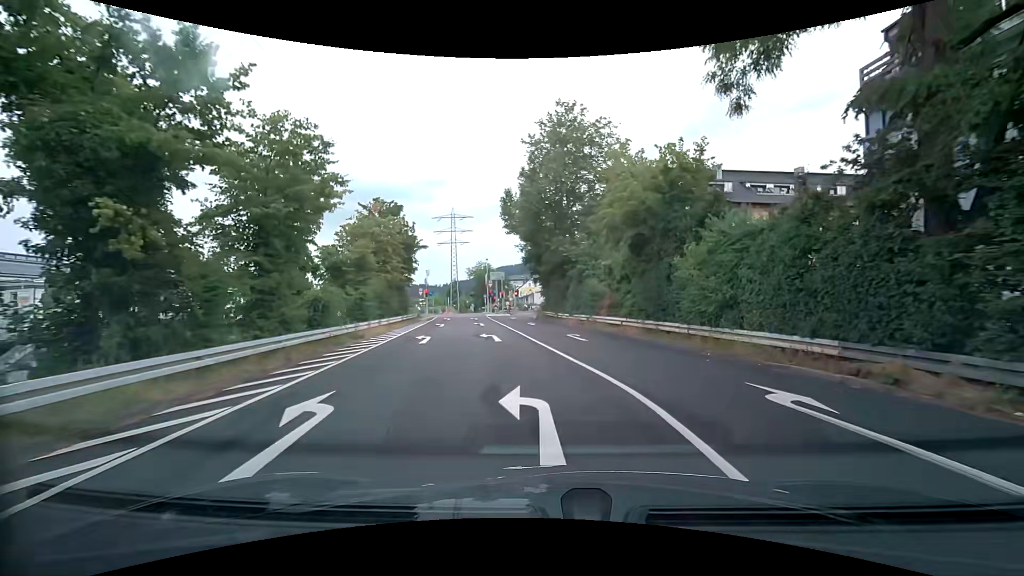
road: trunk_link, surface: asphalt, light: Day
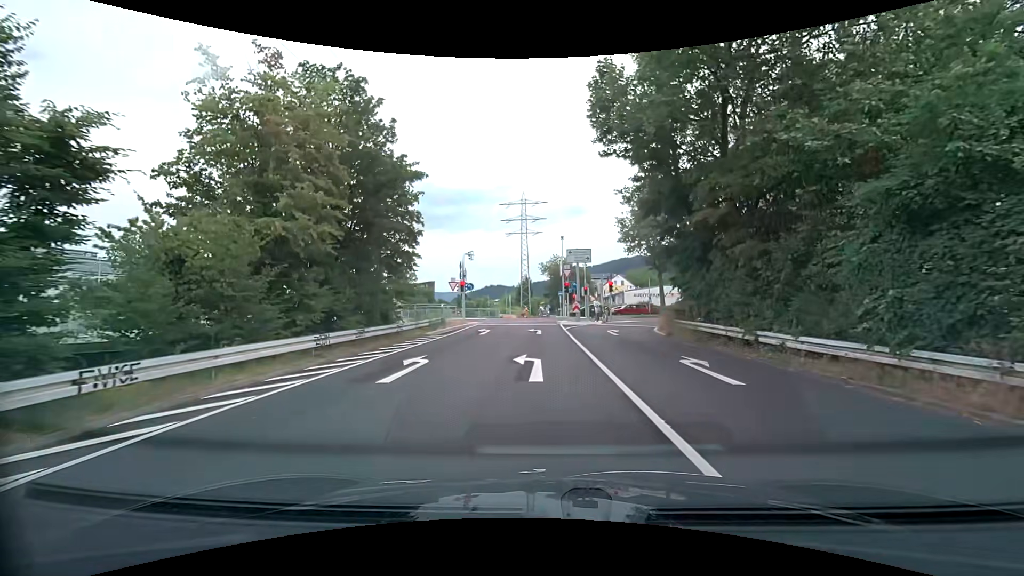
(-1.6, +24.6) m; -9°
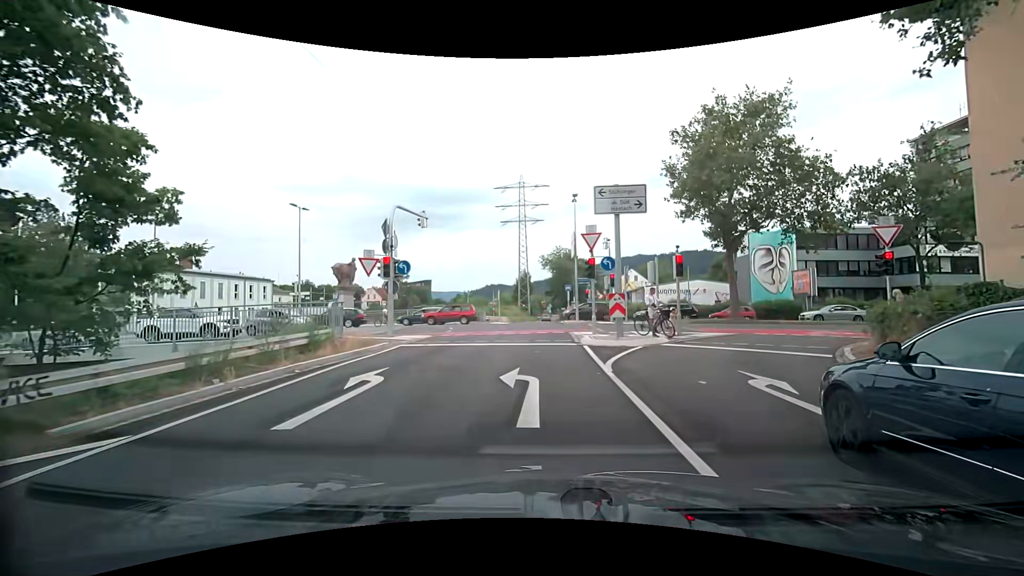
(+0.2, +18.2) m; 0°
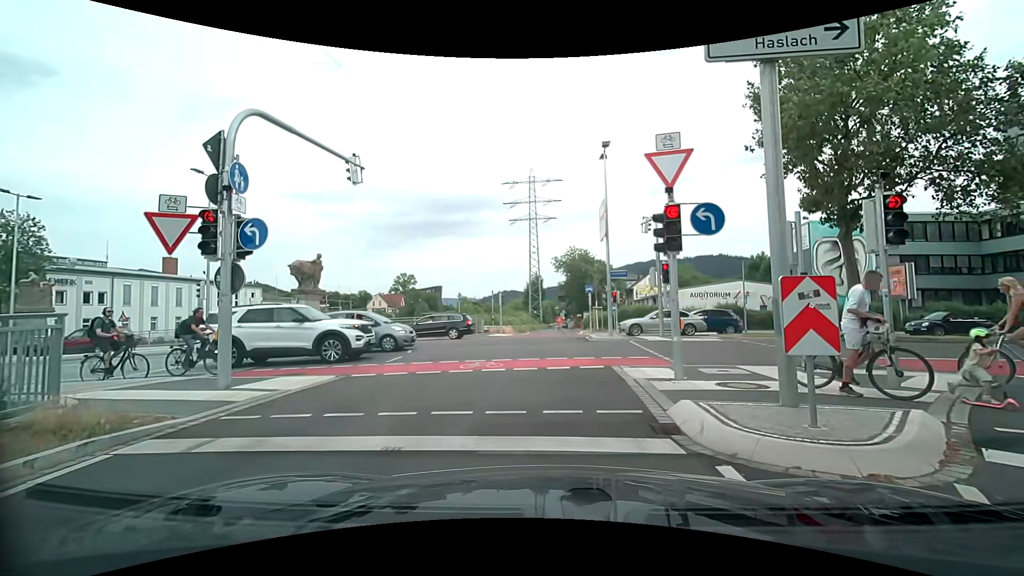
(+0.1, +10.5) m; -1°
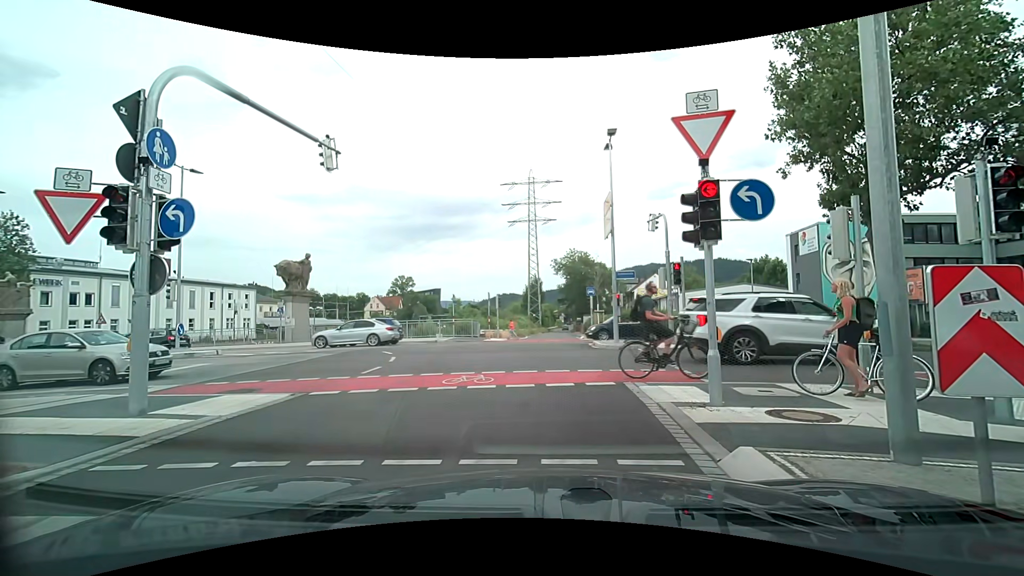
(0.0, +1.8) m; +1°
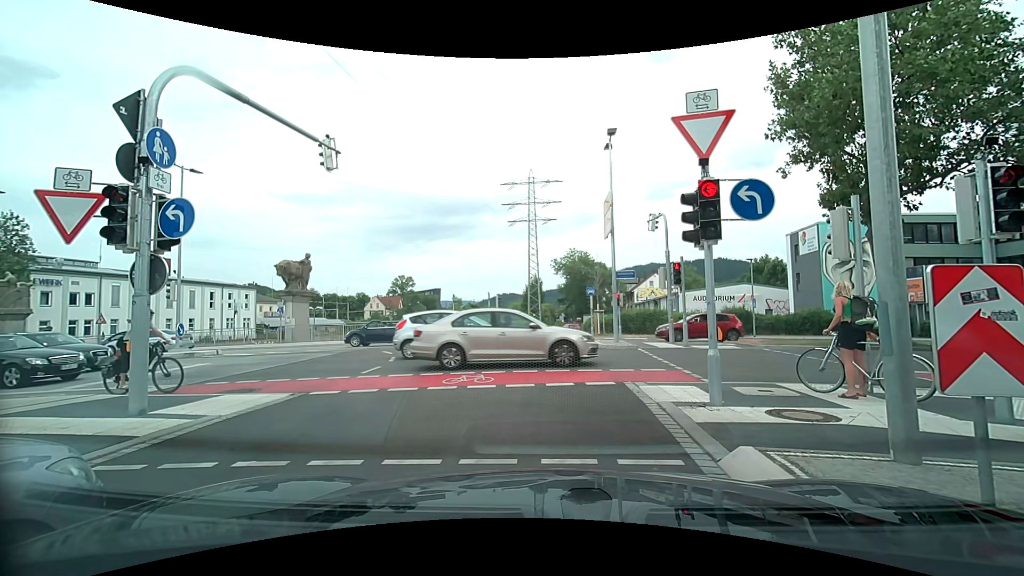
(0.0, 0.0) m; 0°
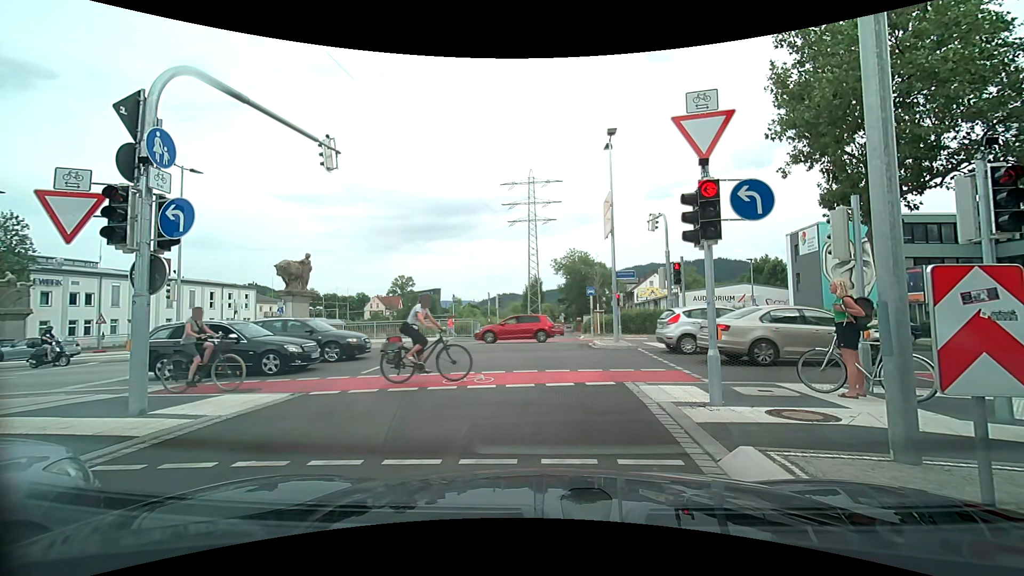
(0.0, 0.0) m; 0°
